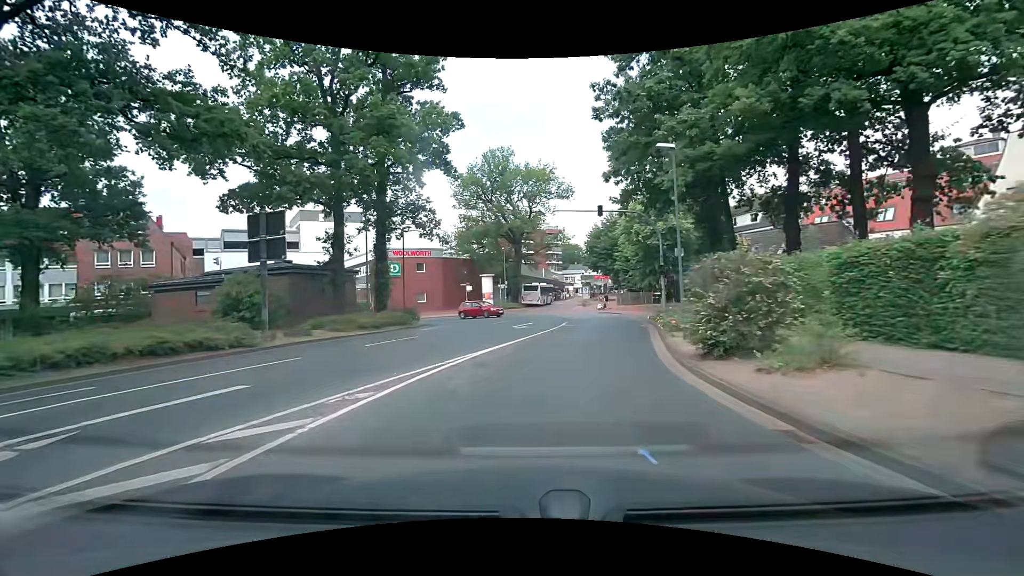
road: unclassified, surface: asphalt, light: Day
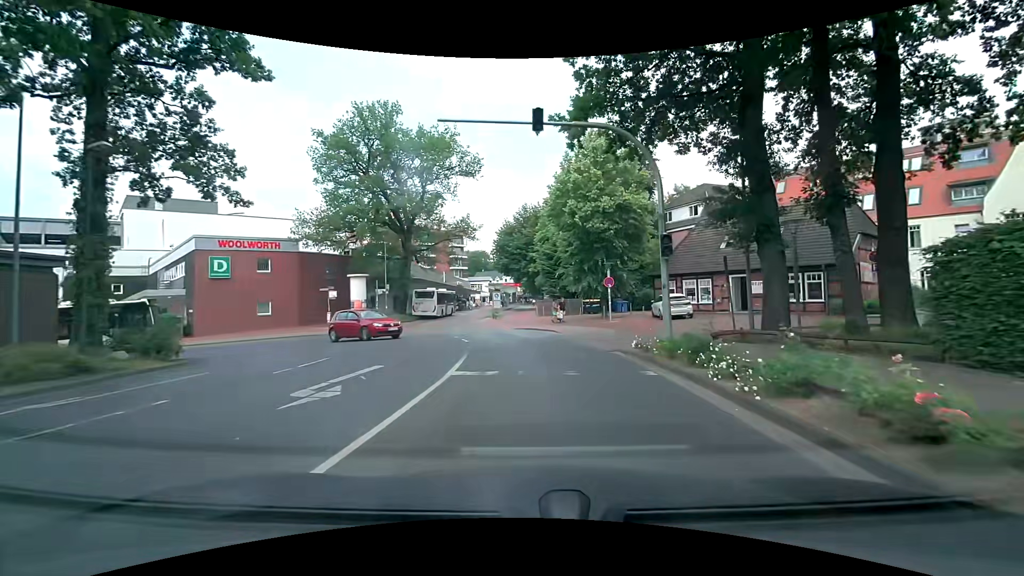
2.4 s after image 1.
(+1.1, +15.6) m; +10°
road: residential
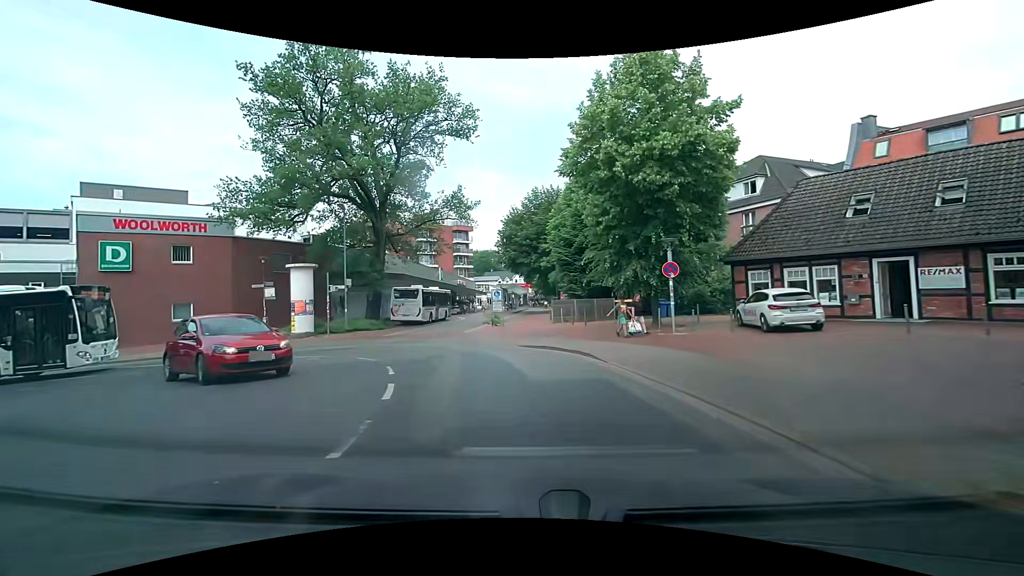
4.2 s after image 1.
(+0.2, +11.6) m; 0°
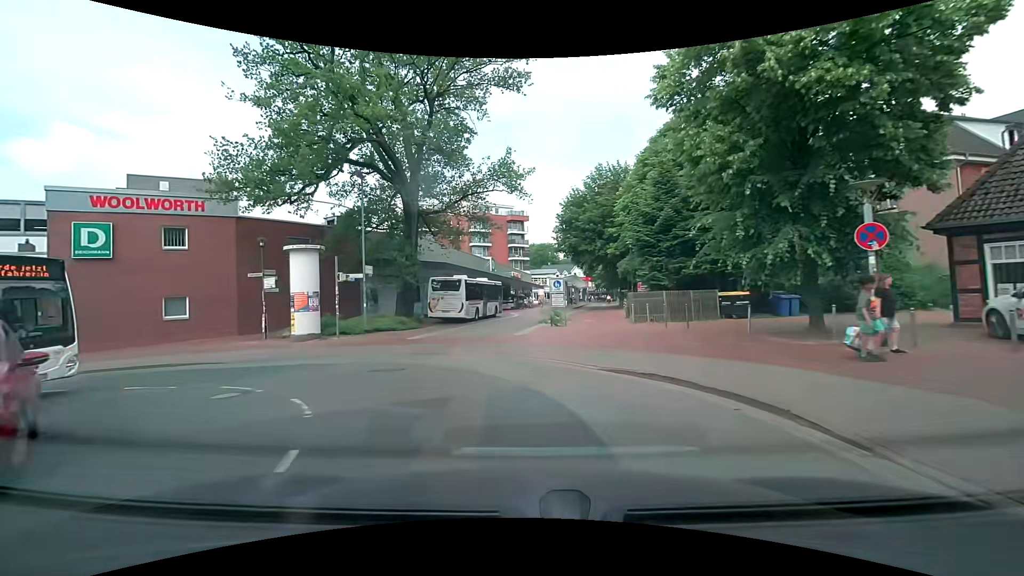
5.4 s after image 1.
(-0.4, +7.5) m; -7°
